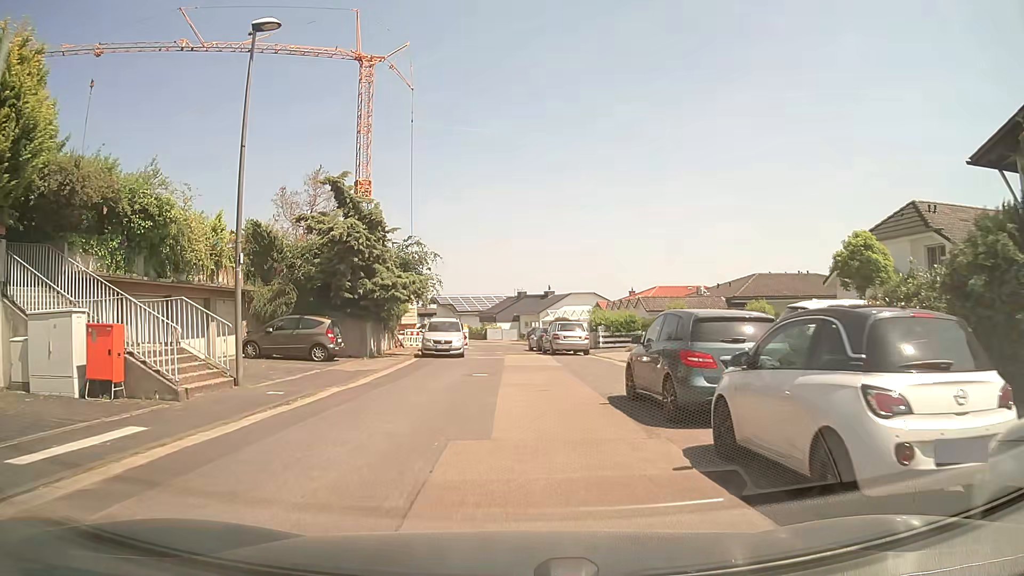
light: Day
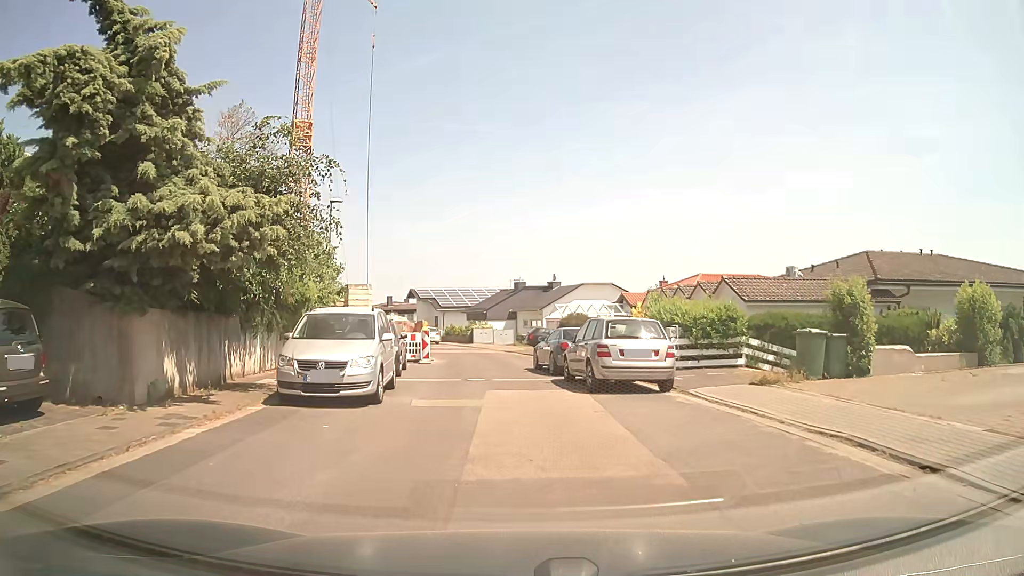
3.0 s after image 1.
(+0.1, +16.6) m; +1°
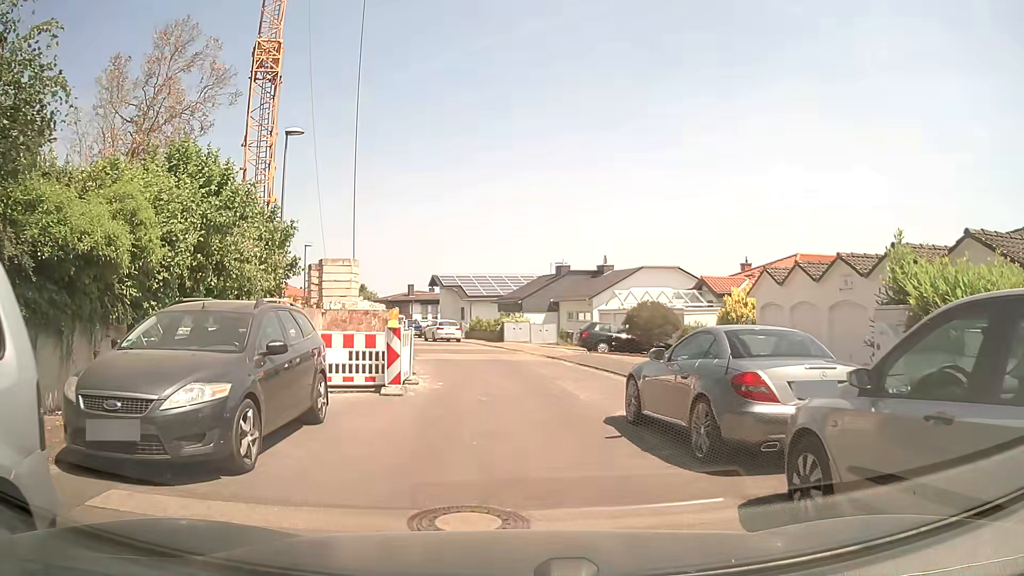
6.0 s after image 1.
(-0.4, +11.9) m; -3°
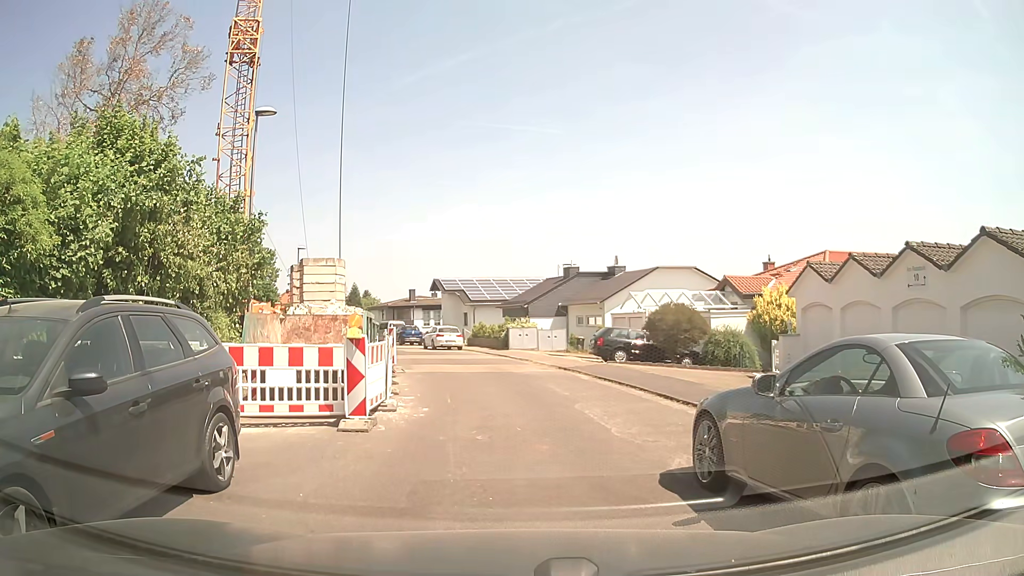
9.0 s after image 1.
(0.0, +3.0) m; +2°
